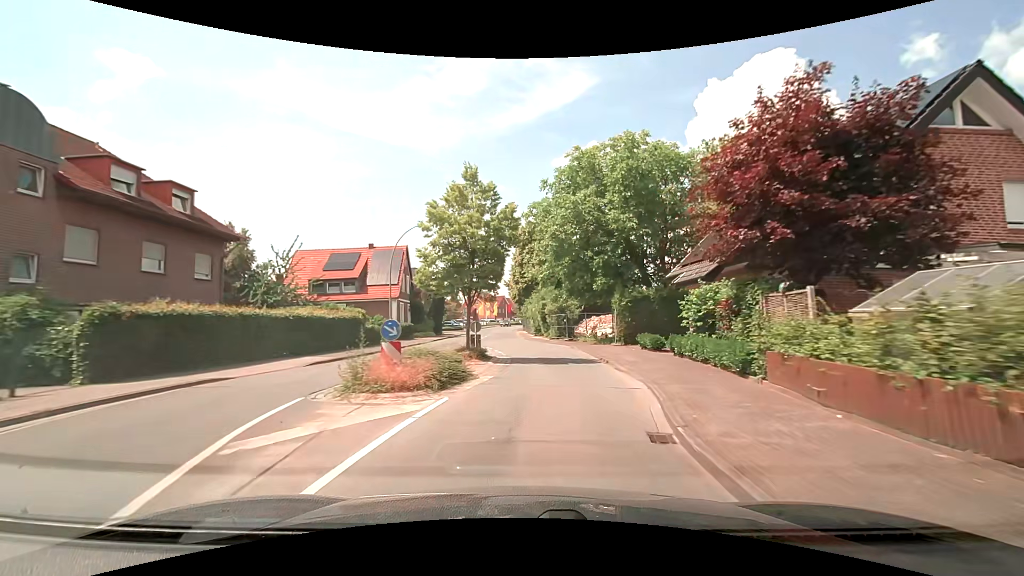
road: secondary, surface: asphalt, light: Day
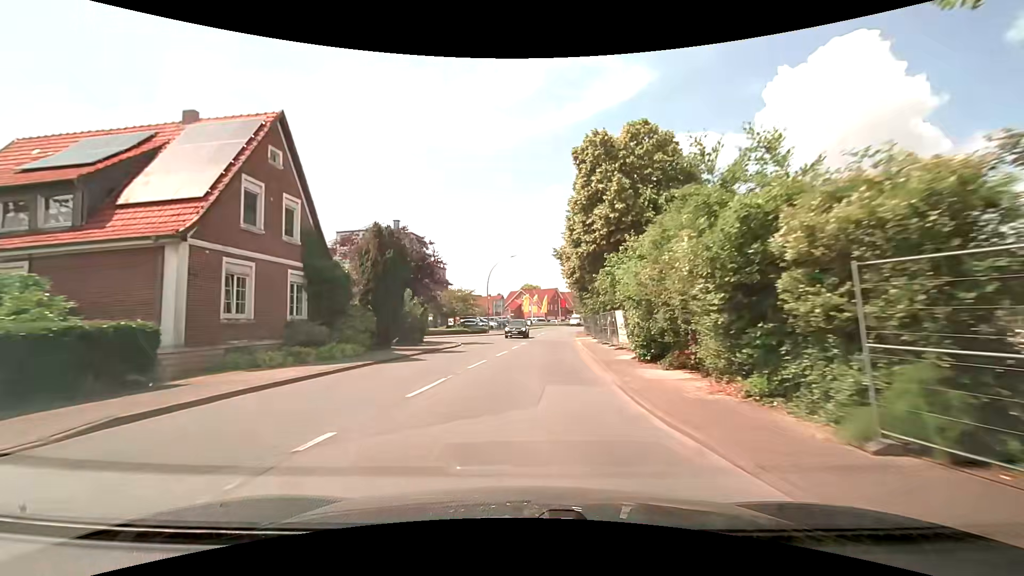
(-0.4, +35.6) m; -5°
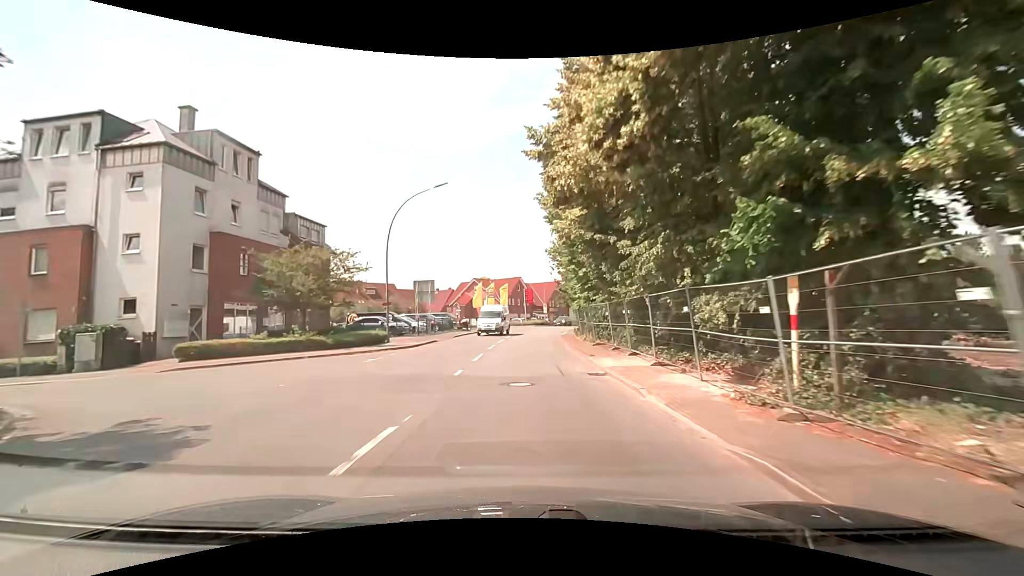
(+0.9, +29.6) m; +4°
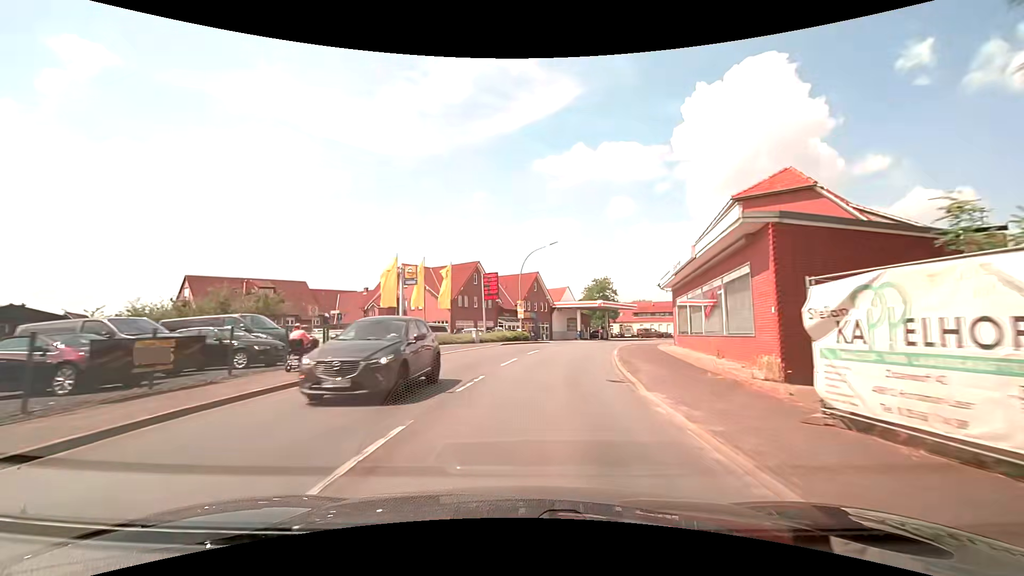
(+0.5, +37.6) m; +4°
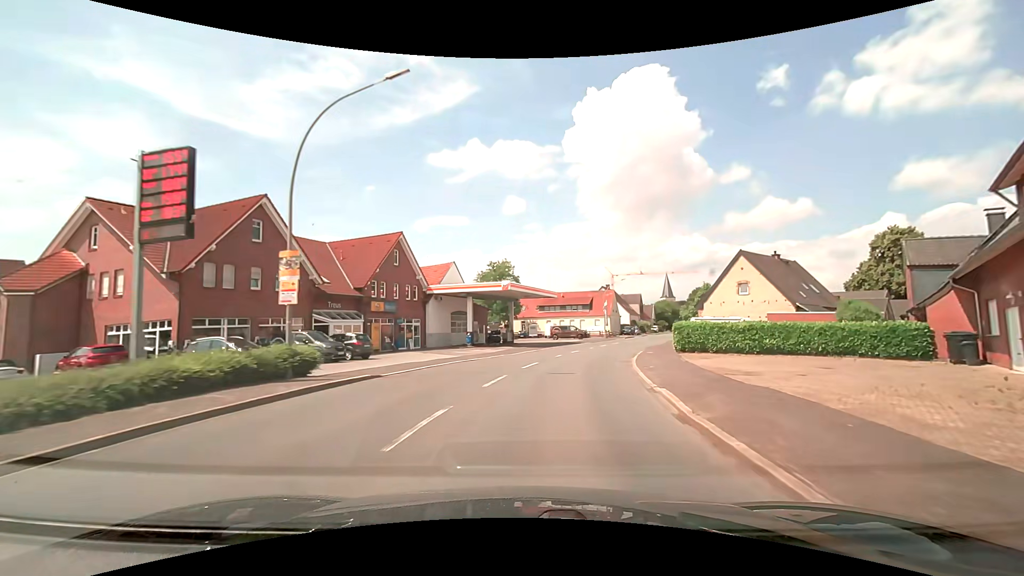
(+2.7, +29.6) m; +11°
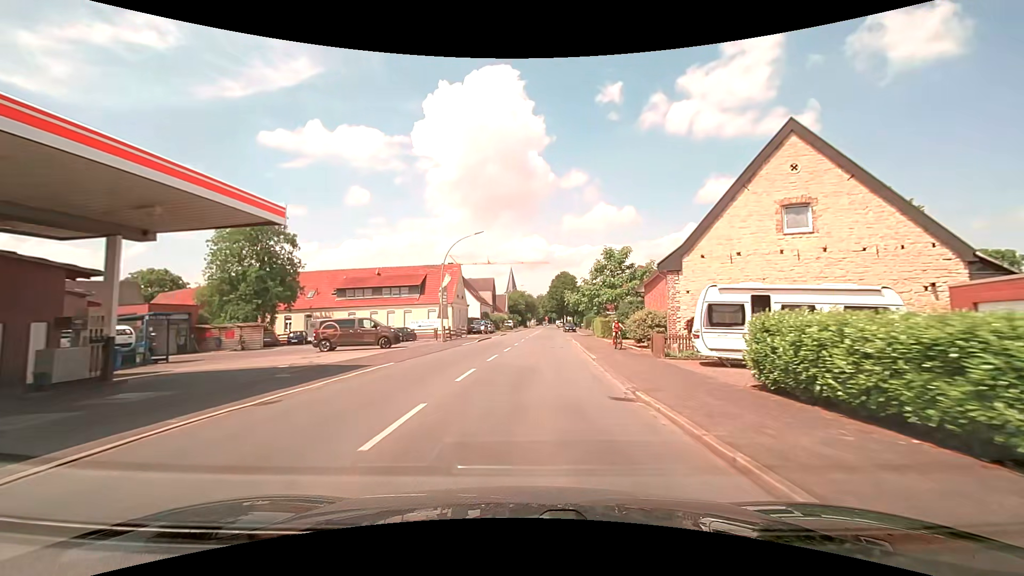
(+5.9, +36.2) m; +18°
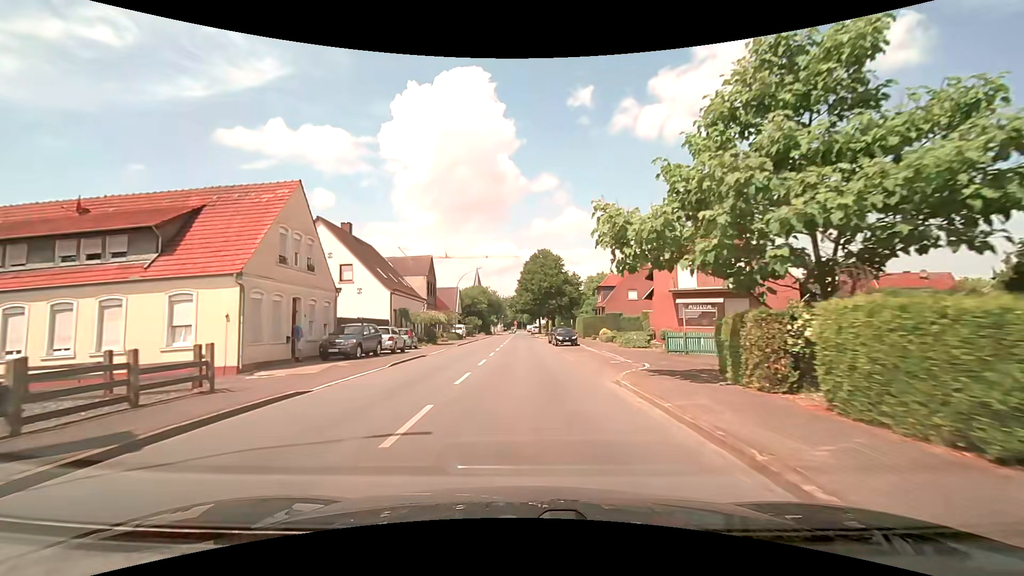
(+1.4, +37.6) m; +4°
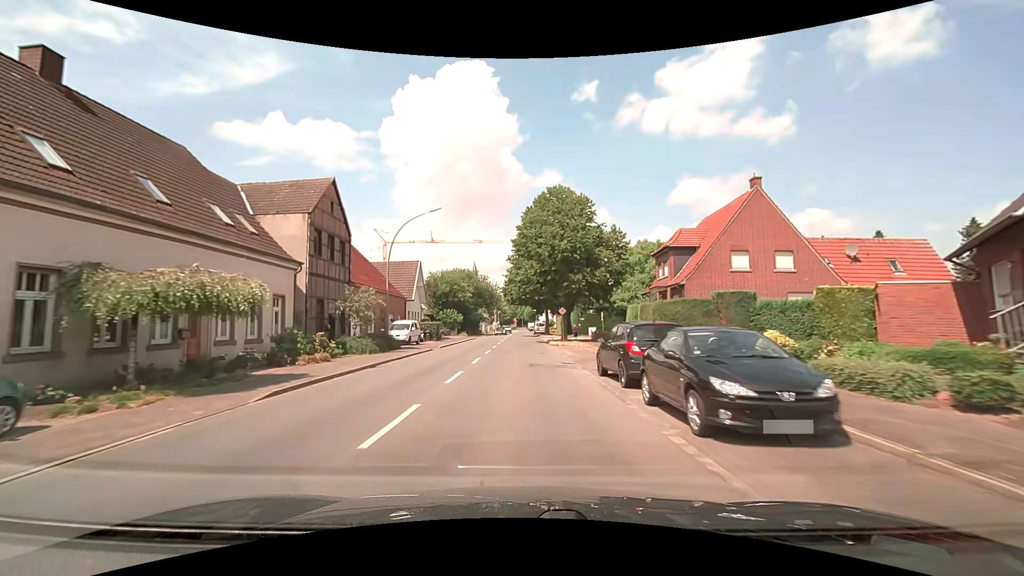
(+0.2, +31.0) m; 0°
(0, +10) (0, +20) (0, +30) (0, +40) (-1, +50) (-1, +60) (-1, +70) (-1, +80) (-1, +90) (-1, +100) m
